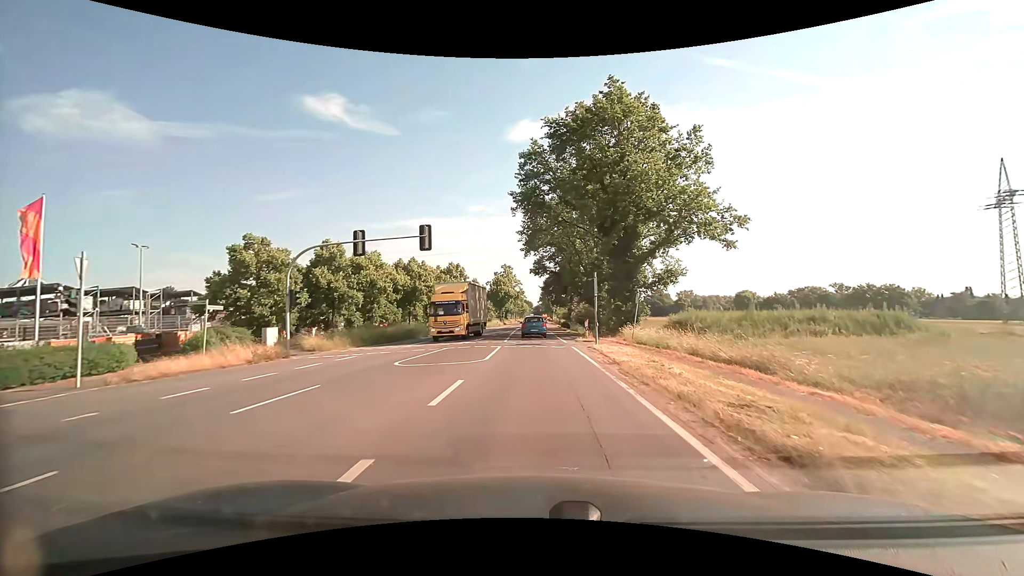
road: secondary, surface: asphalt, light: Day
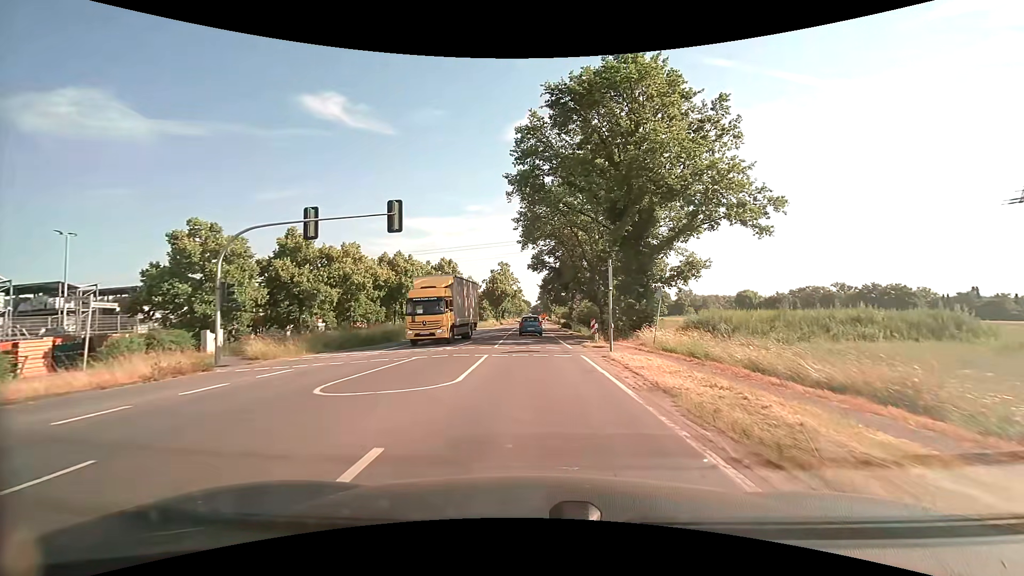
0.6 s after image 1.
(0.0, +5.6) m; 0°
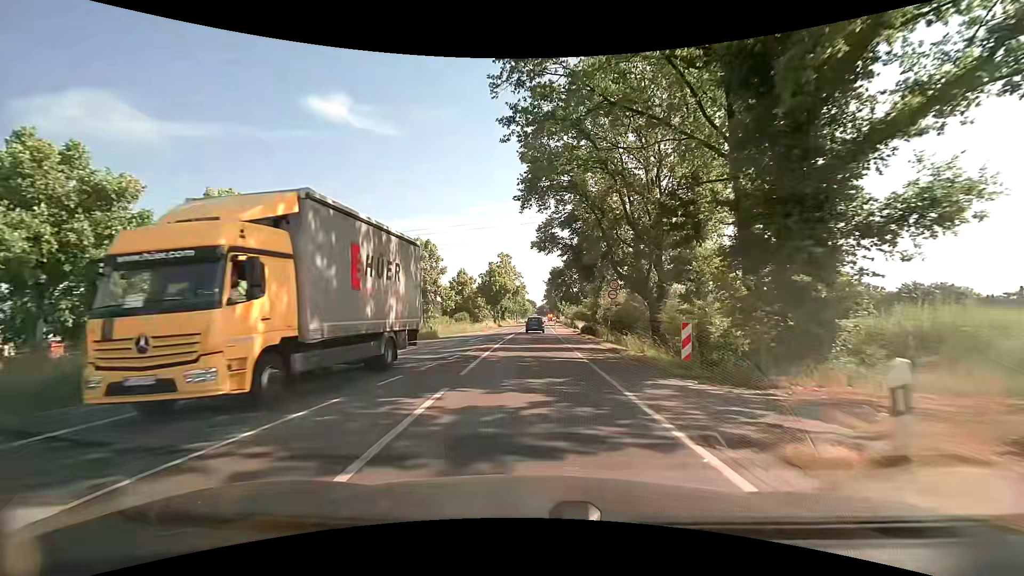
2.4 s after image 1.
(-0.1, +19.7) m; -1°
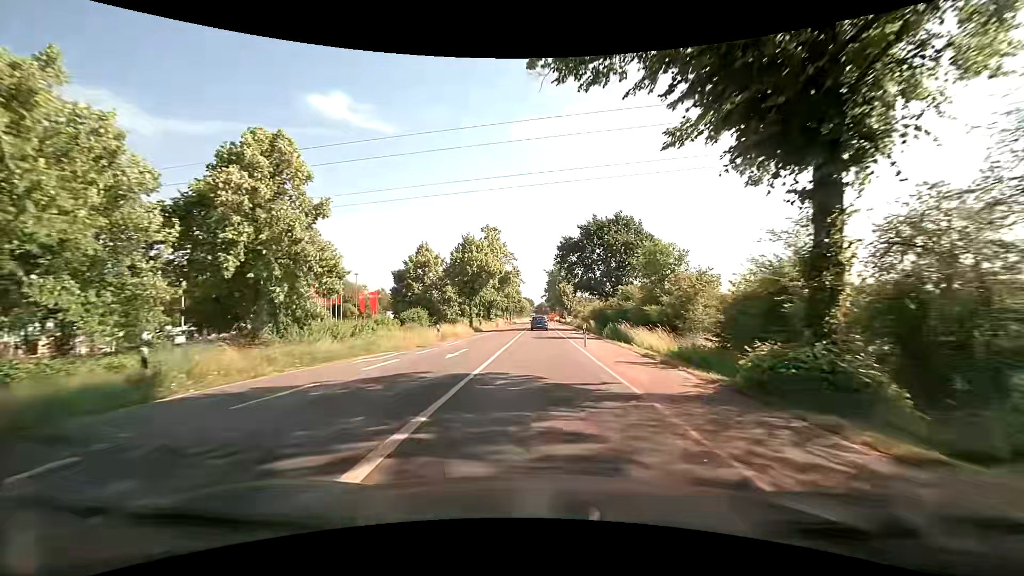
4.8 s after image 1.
(-0.2, +32.5) m; 0°
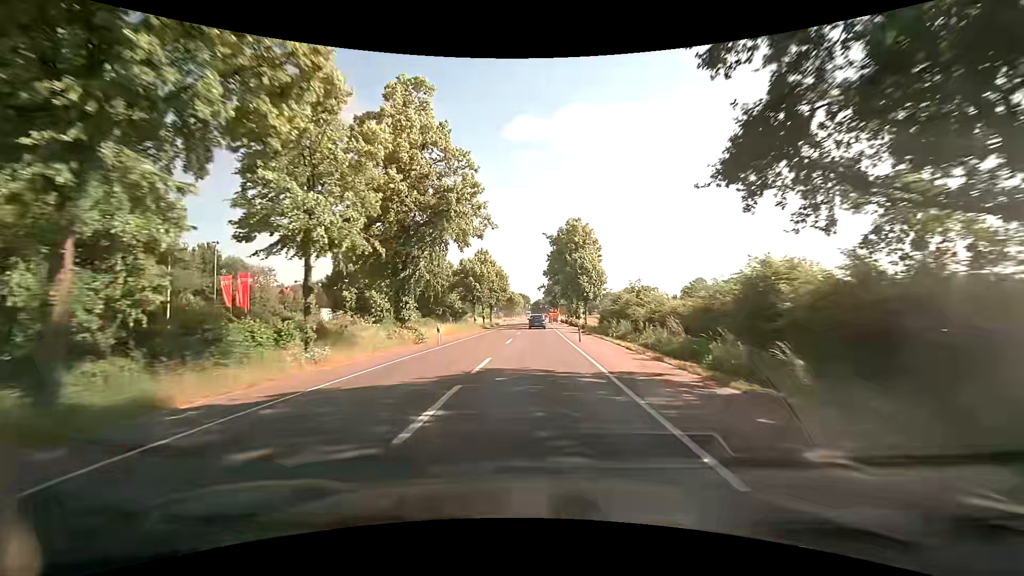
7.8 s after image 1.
(+0.7, +48.7) m; +1°
